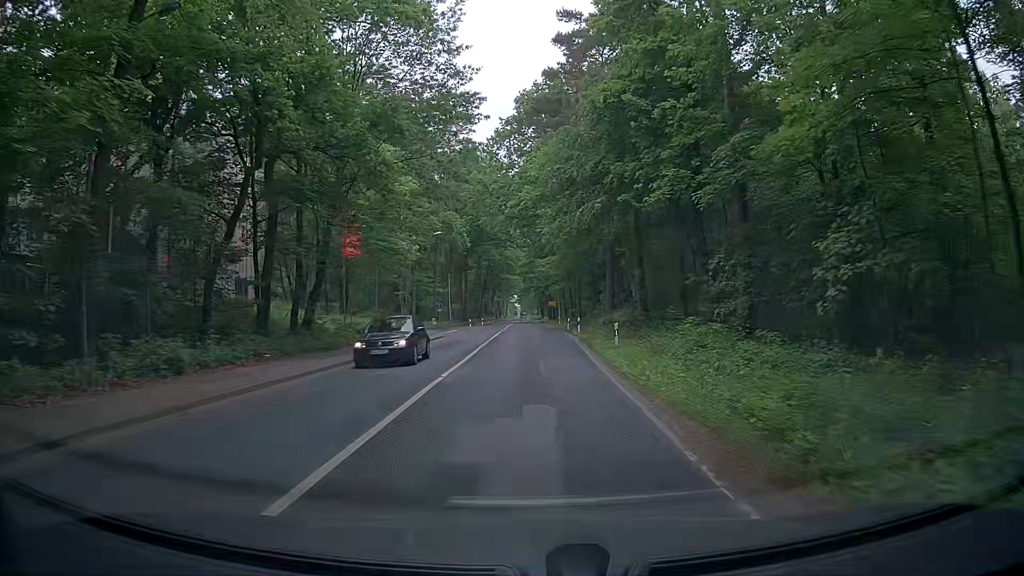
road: secondary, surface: asphalt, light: Day
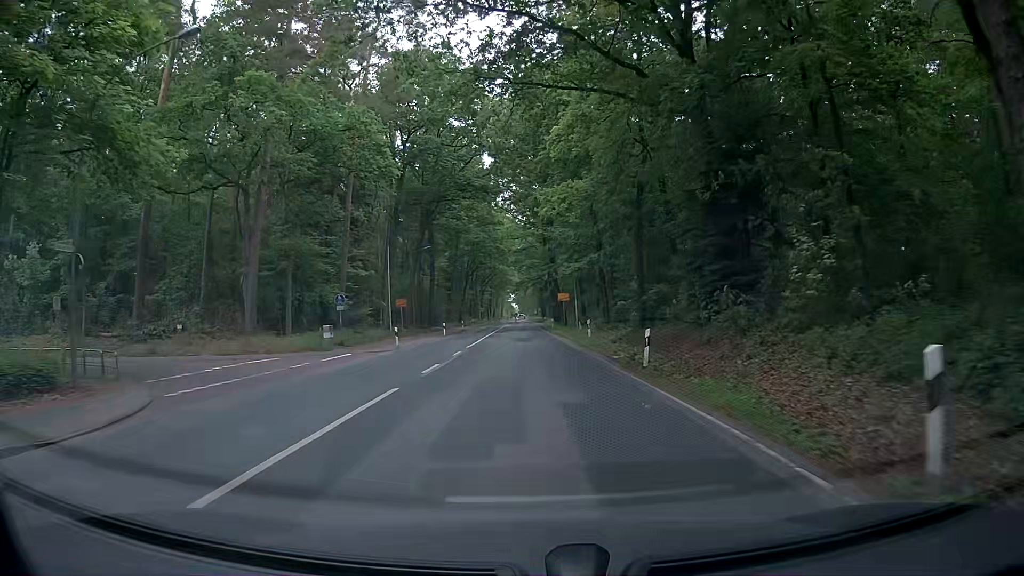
(+0.2, +39.3) m; +1°
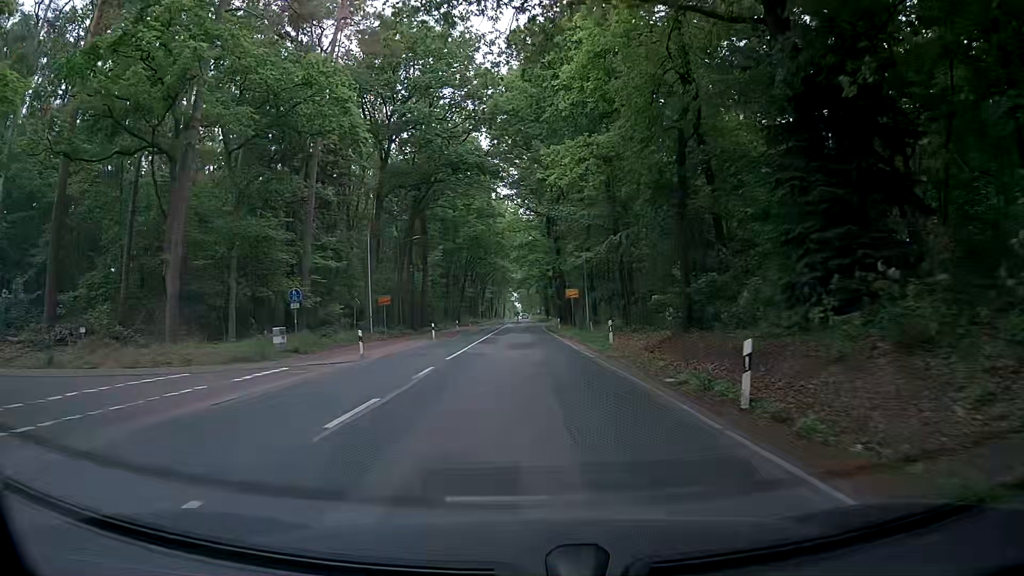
(-0.1, +7.8) m; +1°
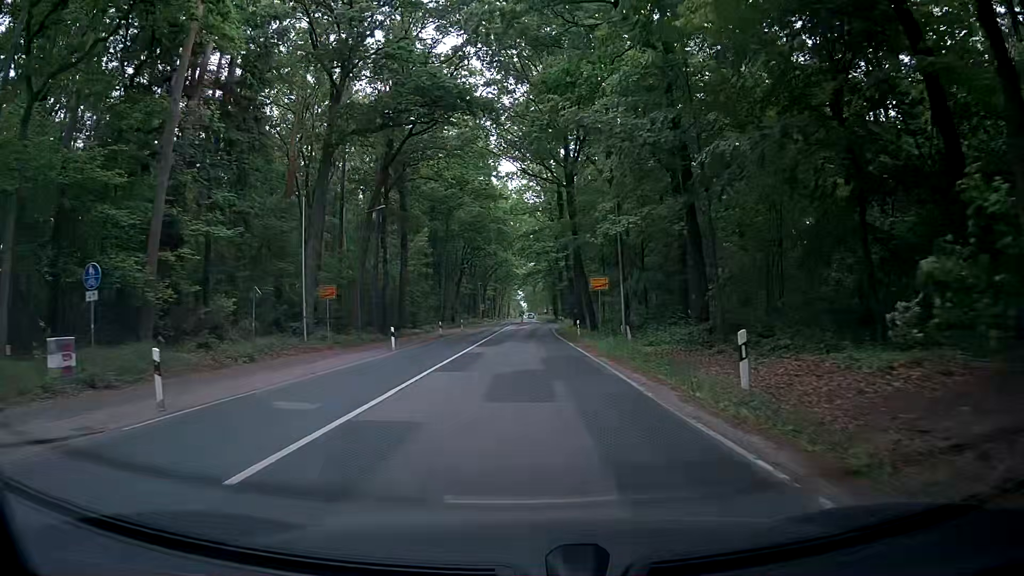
(-0.4, +15.5) m; -2°
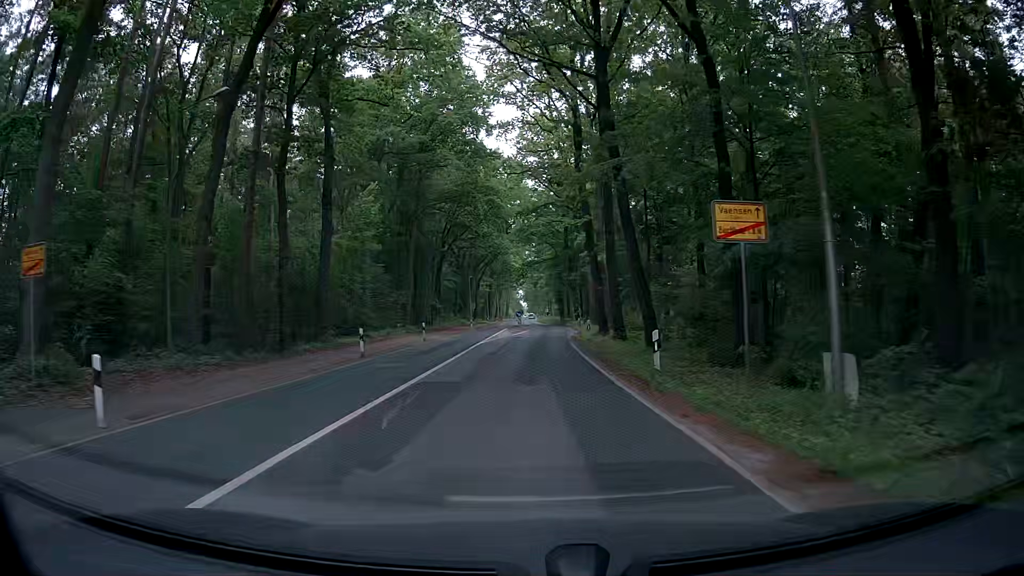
(+0.1, +22.5) m; 0°
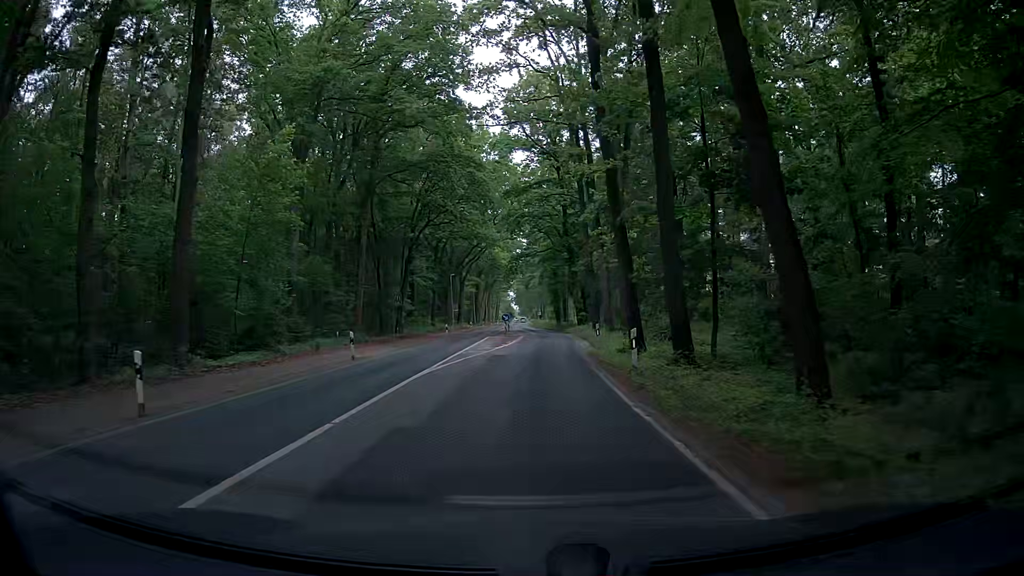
(-0.1, +14.9) m; 0°
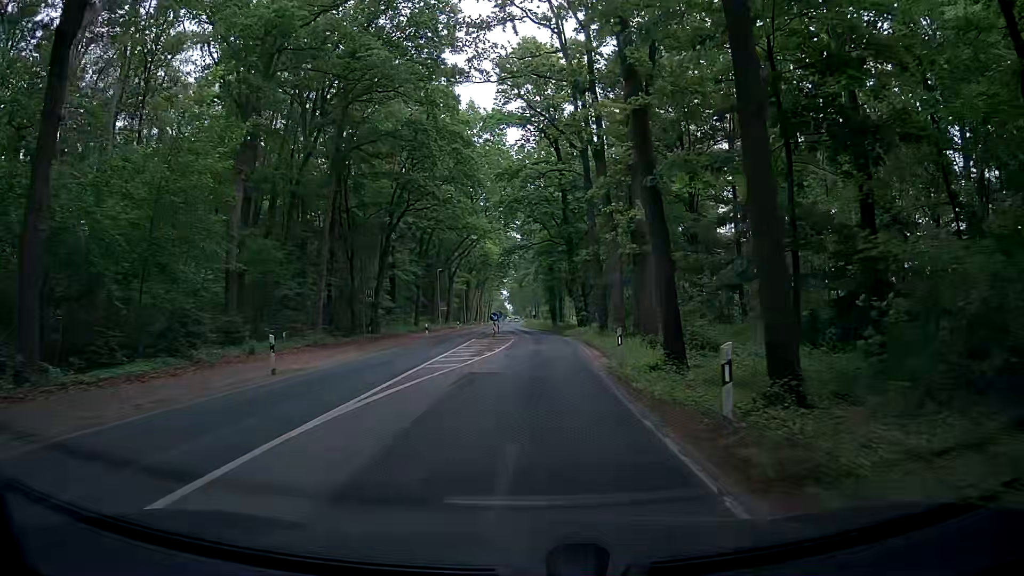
(+0.1, +7.6) m; +2°
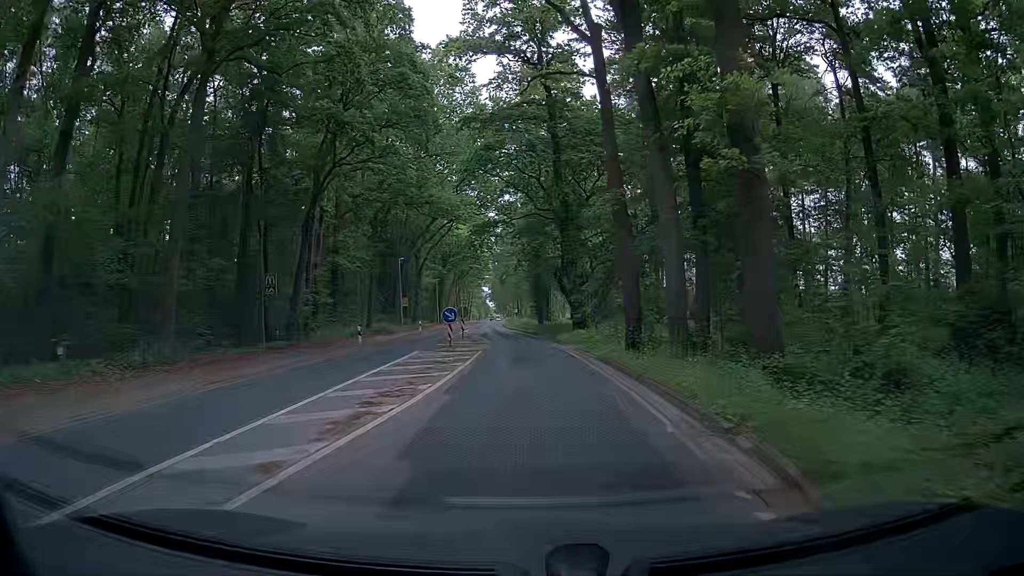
(-0.1, +15.3) m; 0°
